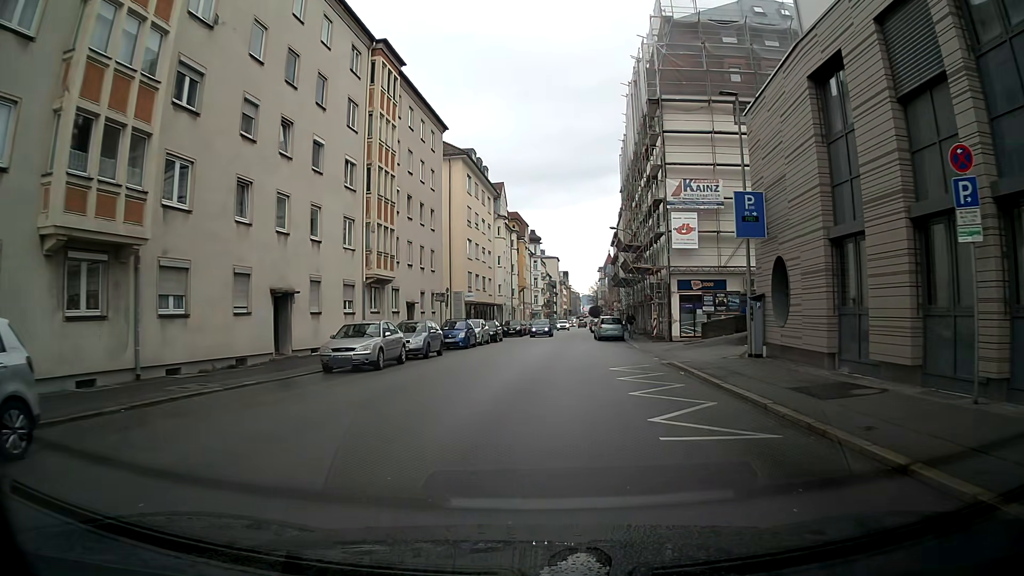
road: tertiary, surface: asphalt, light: Day
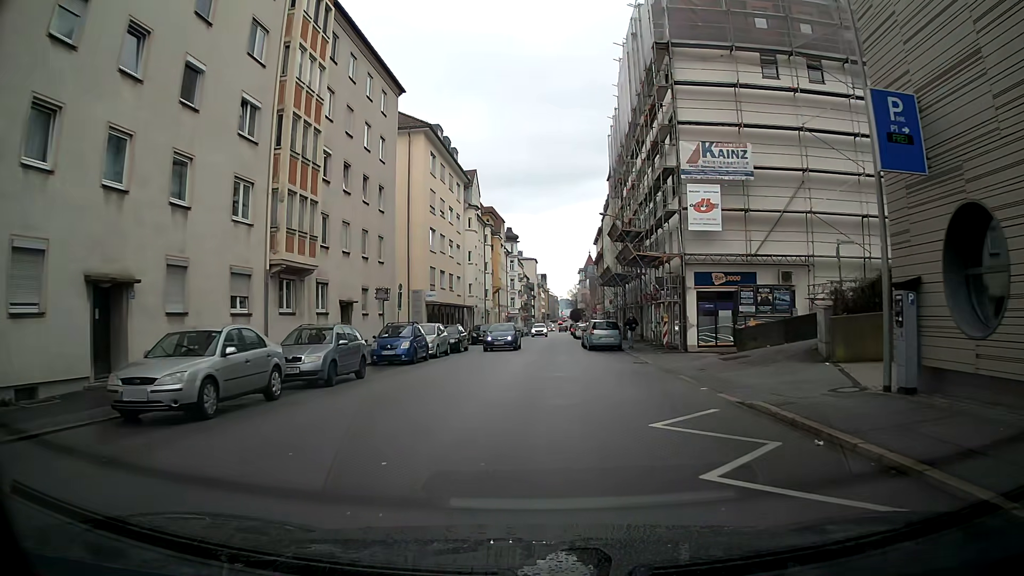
(+0.2, +9.4) m; +2°
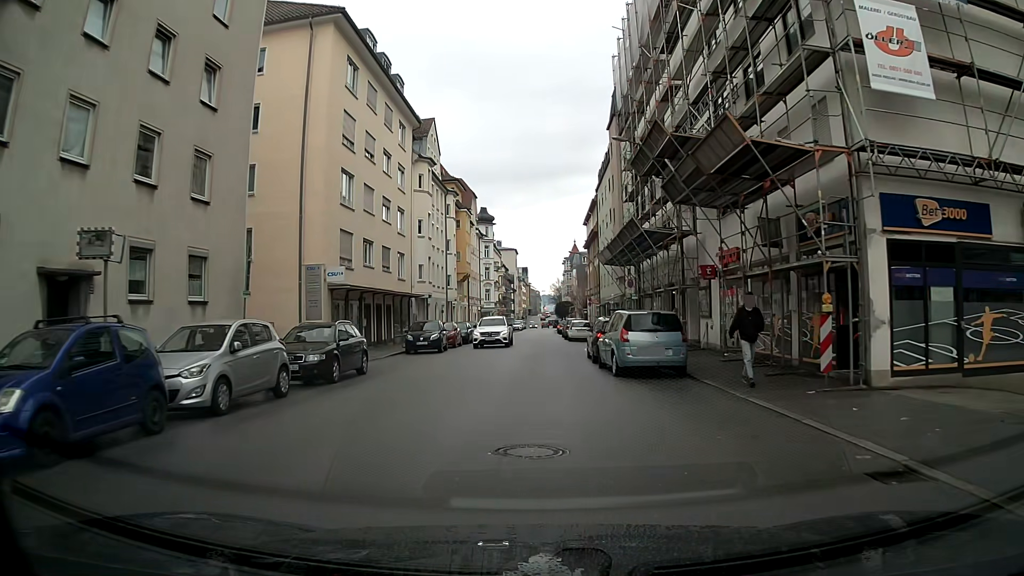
(+0.4, +18.8) m; +2°
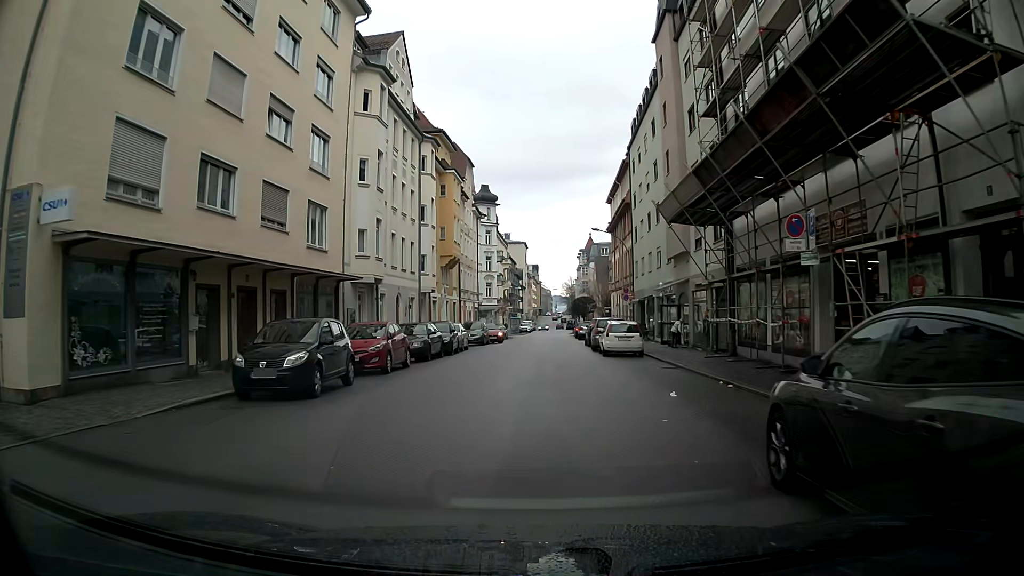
(0.0, +18.7) m; 0°
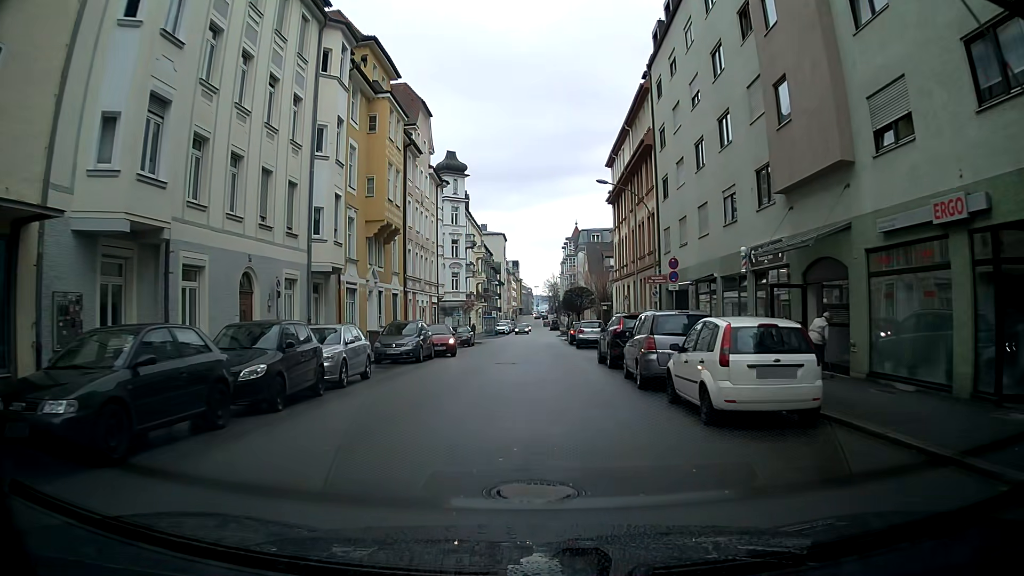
(+0.3, +18.4) m; +1°
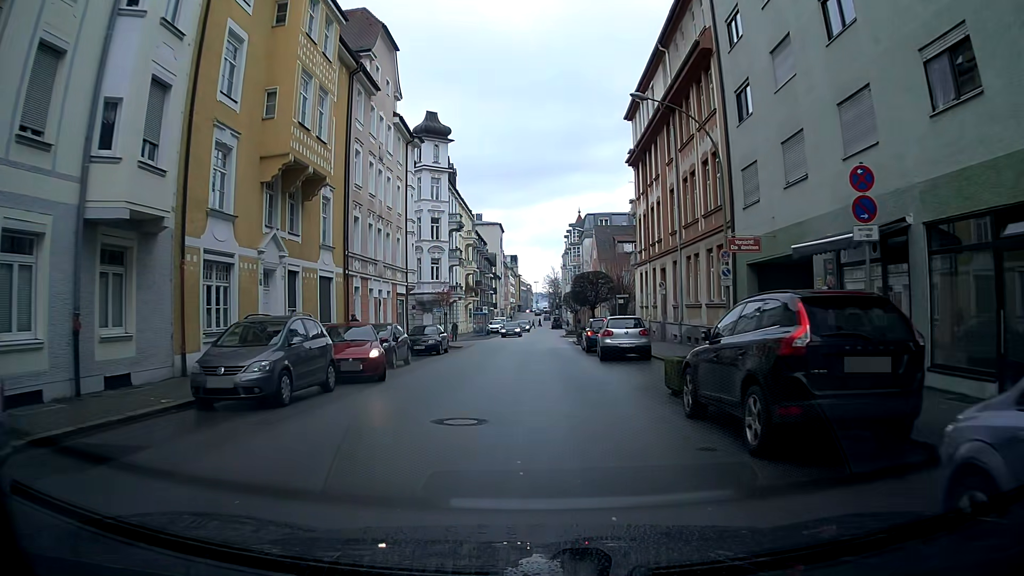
(0.0, +13.7) m; 0°
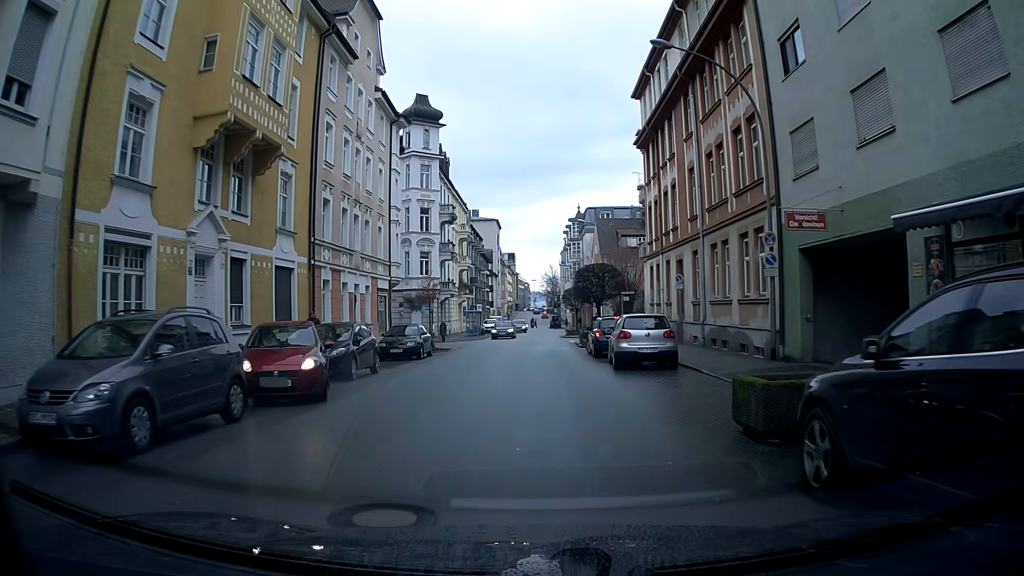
(0.0, +4.6) m; 0°
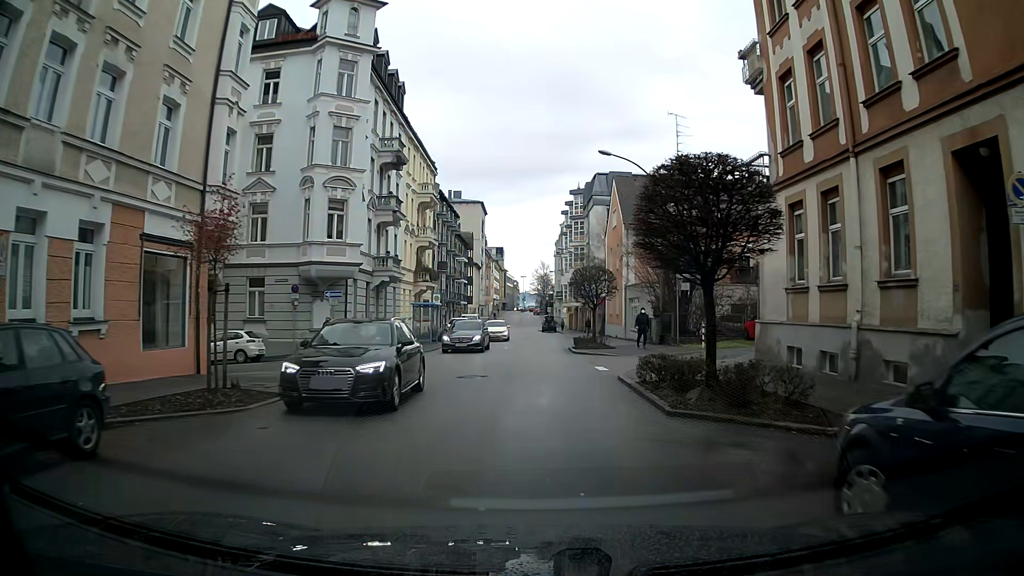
(+0.1, +22.7) m; +1°
